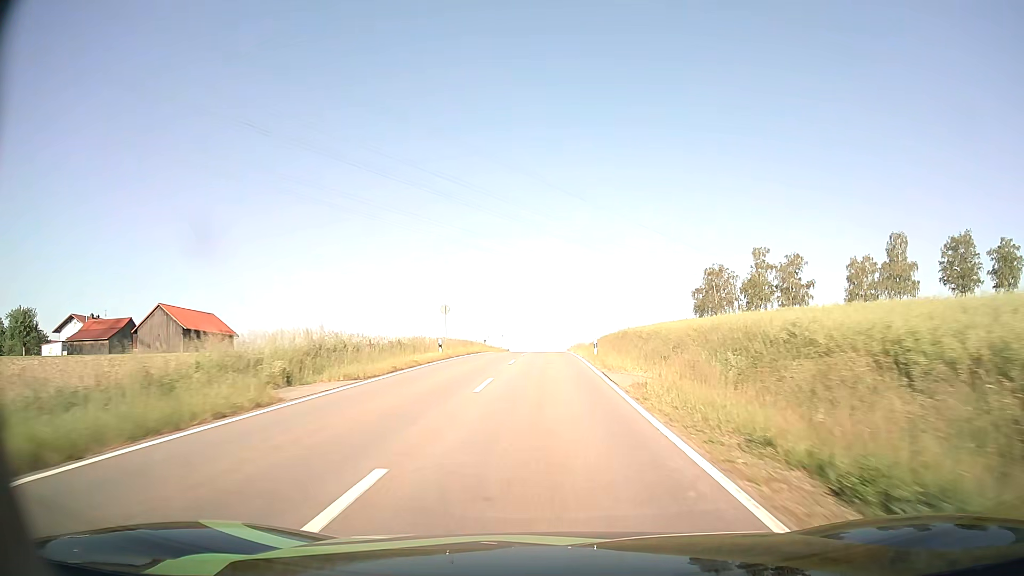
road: tertiary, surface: asphalt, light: Day
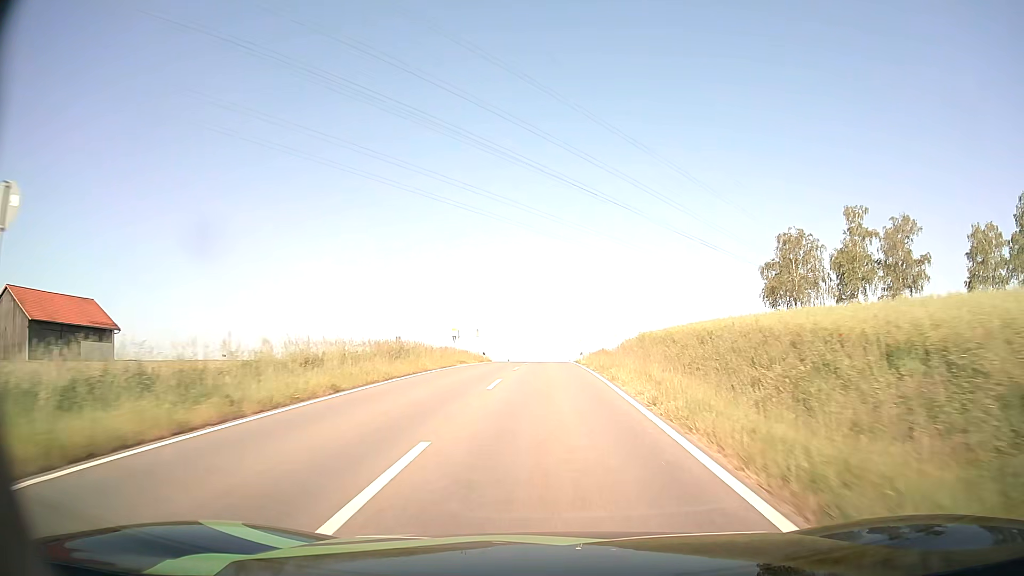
(-0.1, +35.5) m; 0°
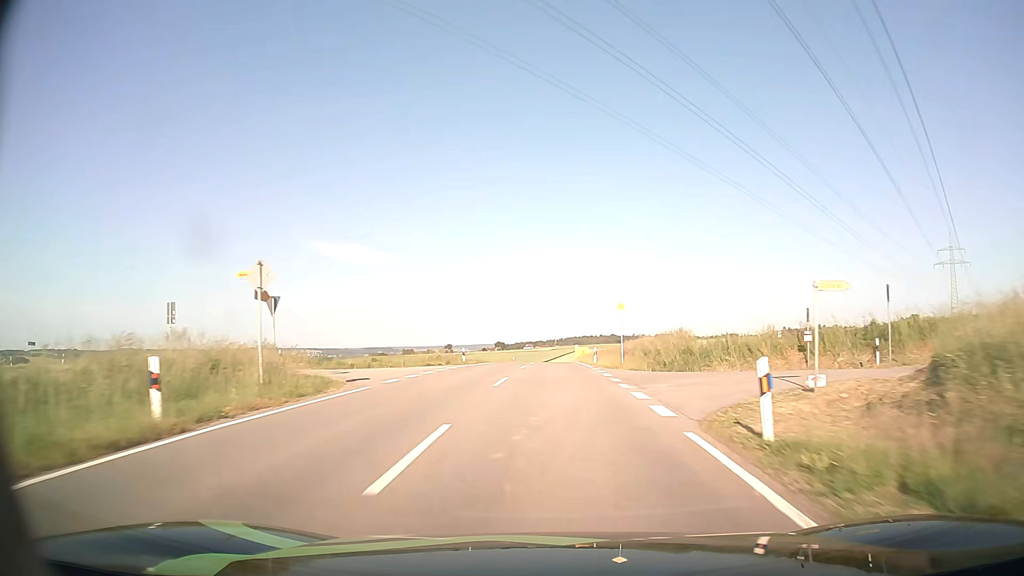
(0.0, +48.0) m; 0°
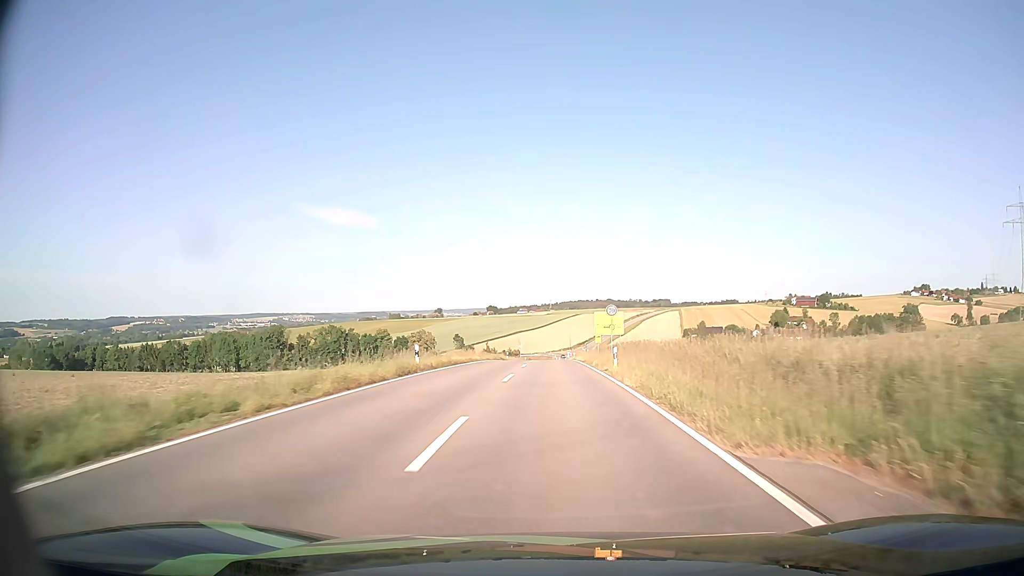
(+0.2, +61.0) m; 0°
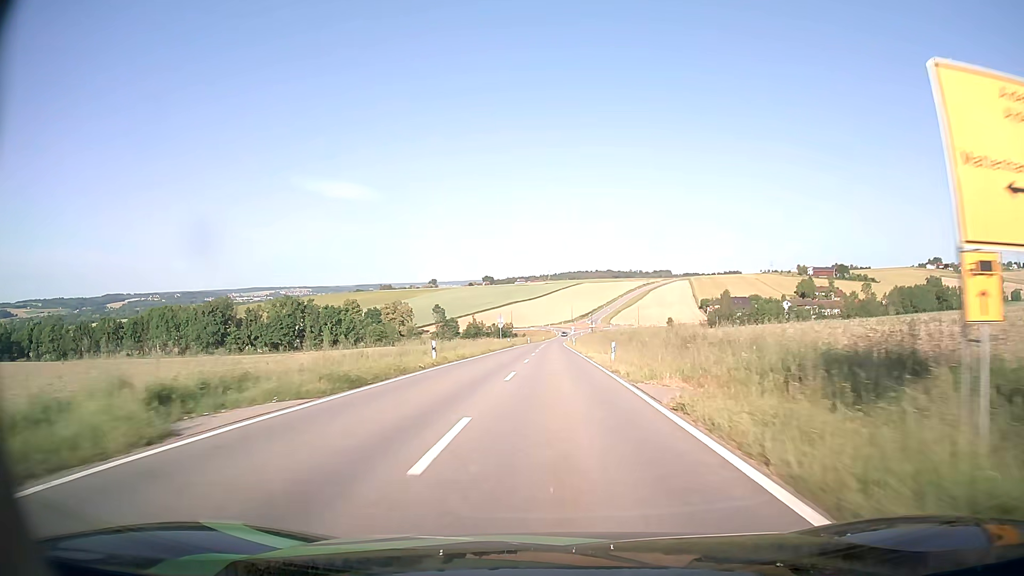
(0.0, +49.4) m; 0°
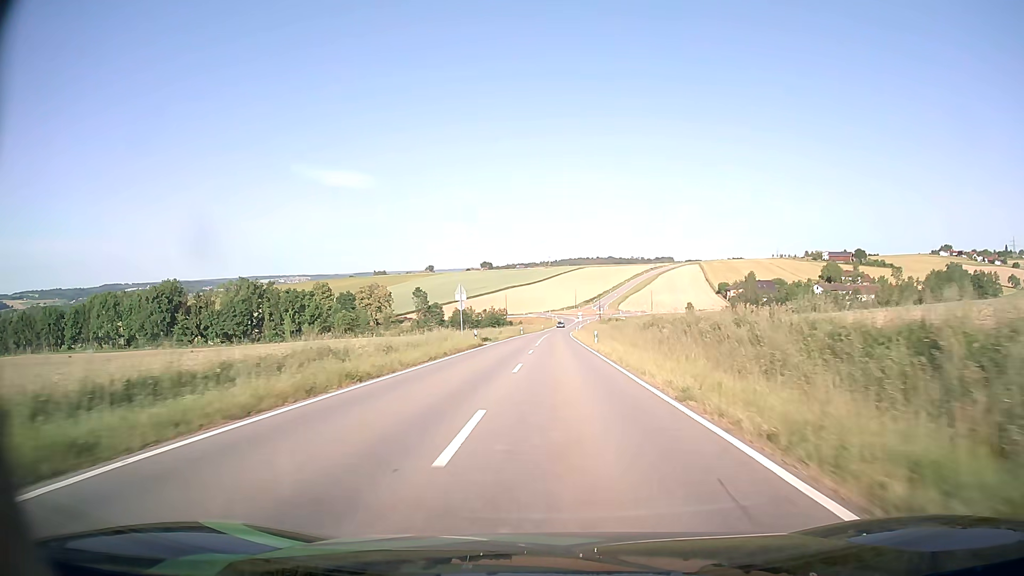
(0.0, +36.8) m; 0°
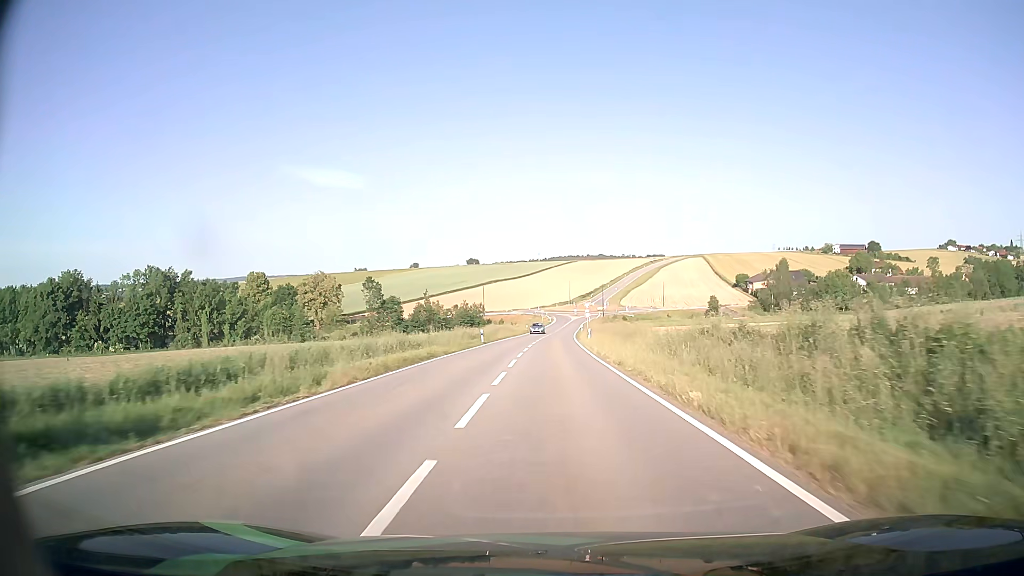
(+0.3, +46.8) m; +1°
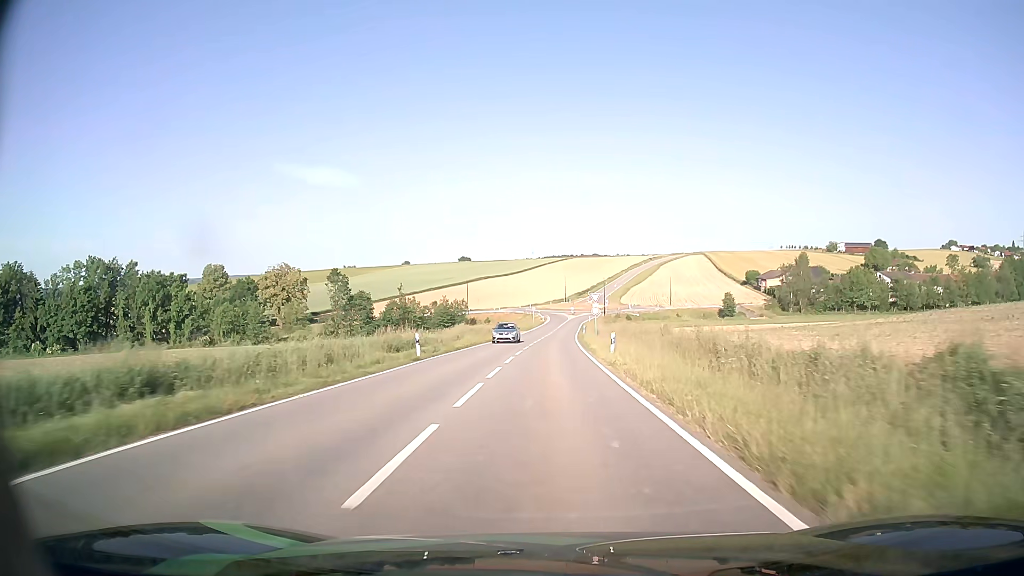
(+0.2, +22.4) m; +1°
(0, +10) (0, +20) (0, +30) (0, +40) (0, +50) (0, +60) (+1, +70) (+1, +80) (+2, +90) (+2, +100) m
